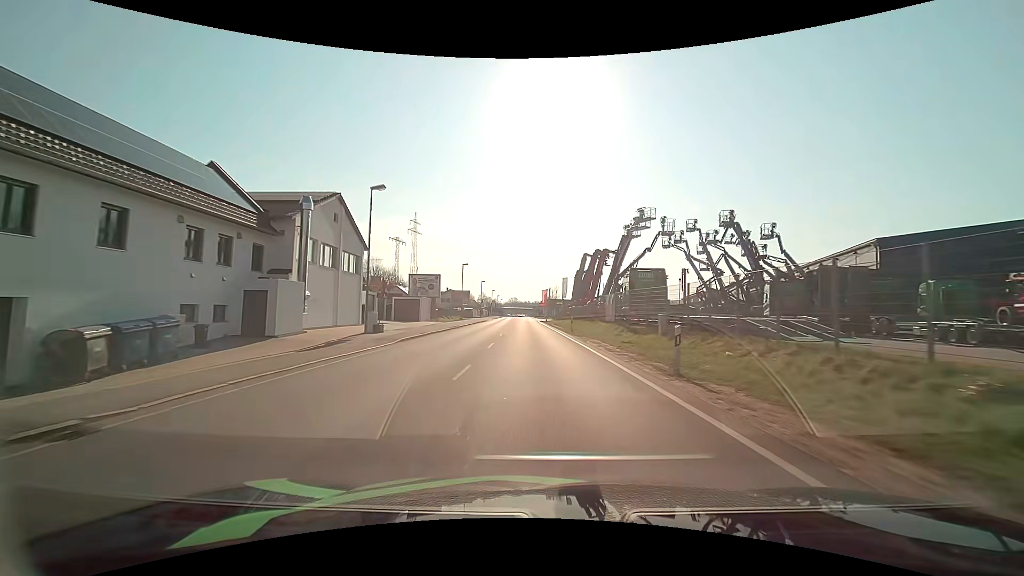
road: primary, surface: asphalt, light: Day
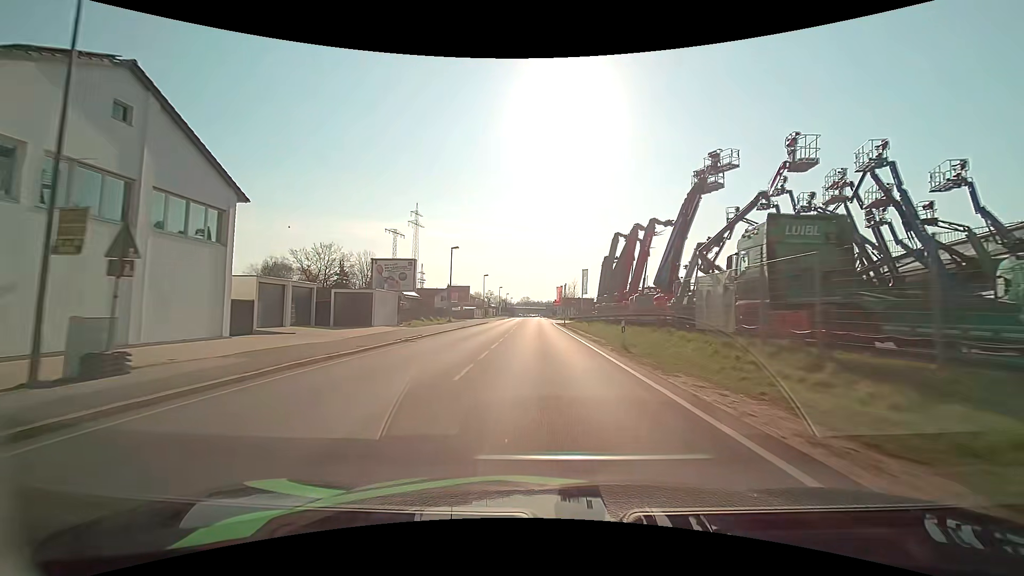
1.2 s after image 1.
(-0.2, +18.2) m; -1°
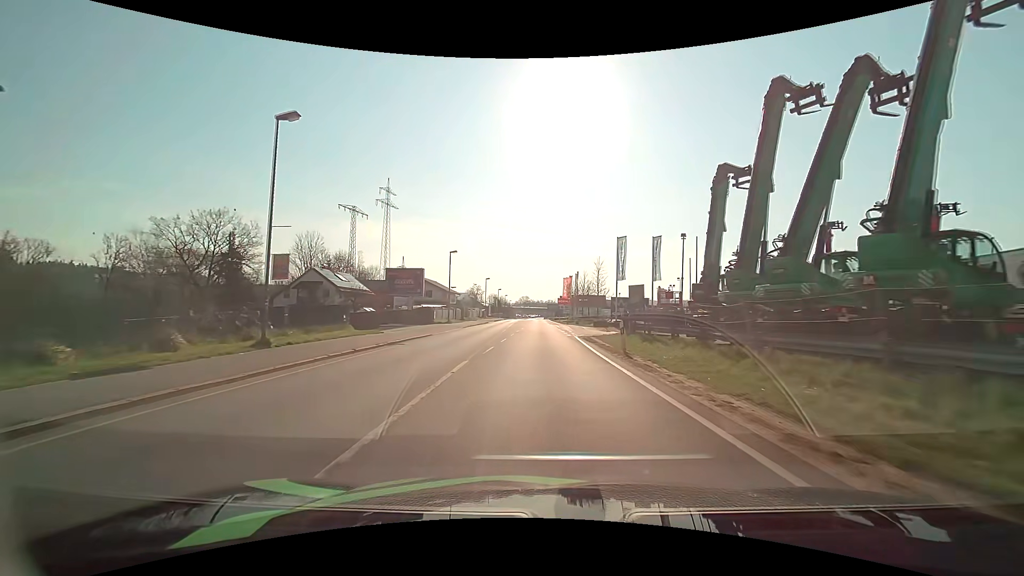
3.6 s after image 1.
(-0.3, +35.3) m; 0°
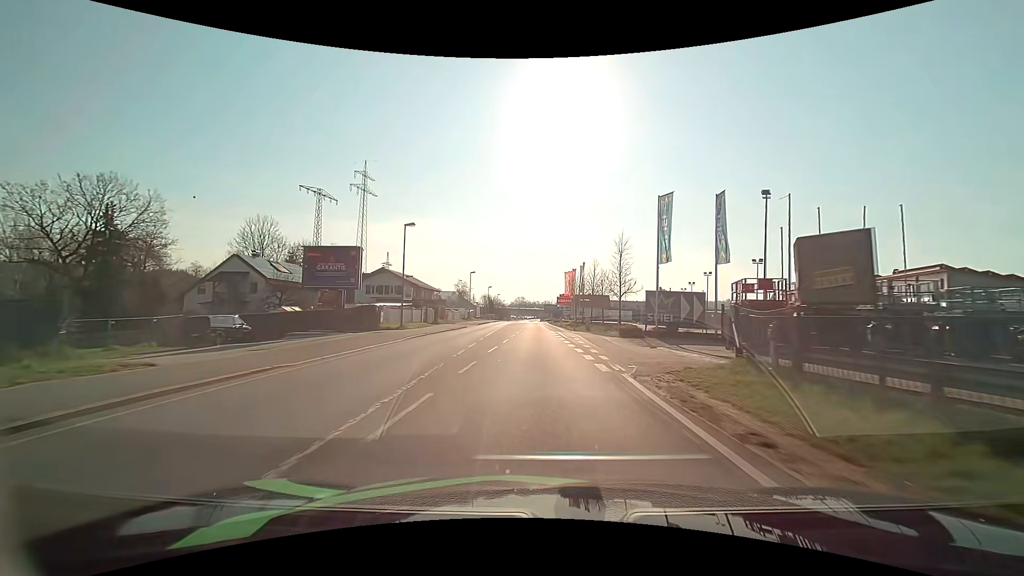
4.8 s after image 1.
(0.0, +17.4) m; 0°
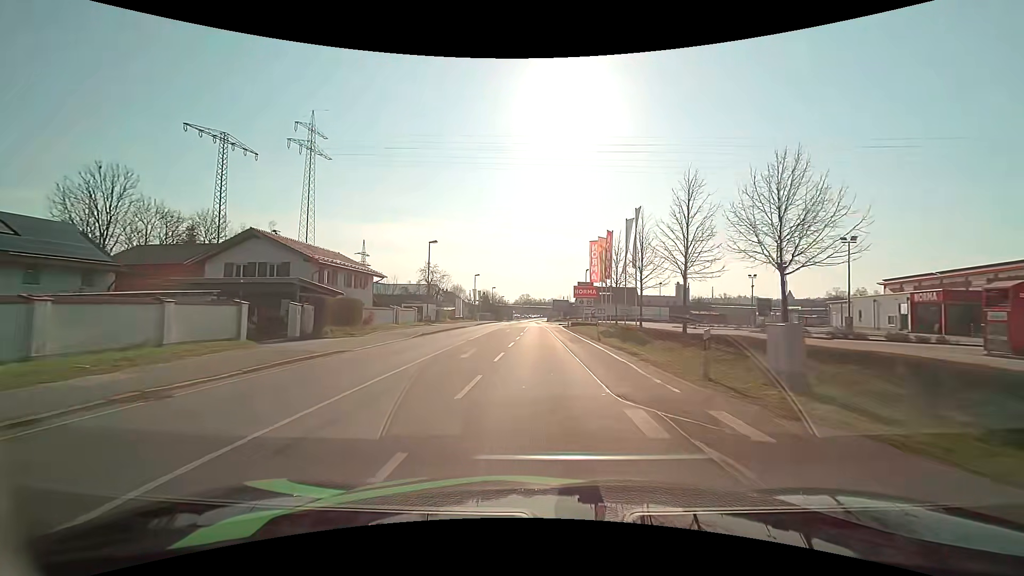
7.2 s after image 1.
(-0.1, +33.6) m; -1°
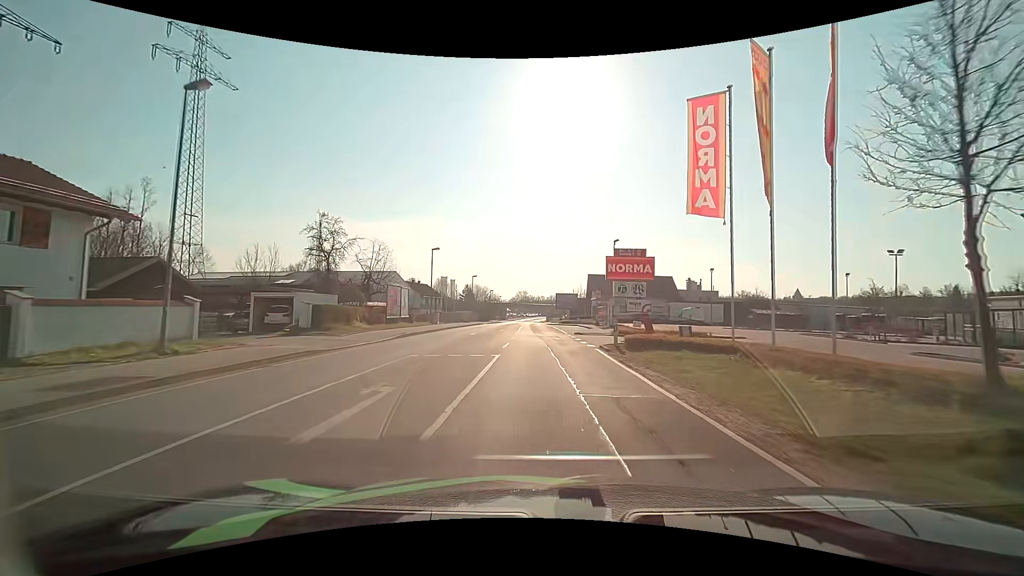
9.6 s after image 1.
(0.0, +32.5) m; 0°
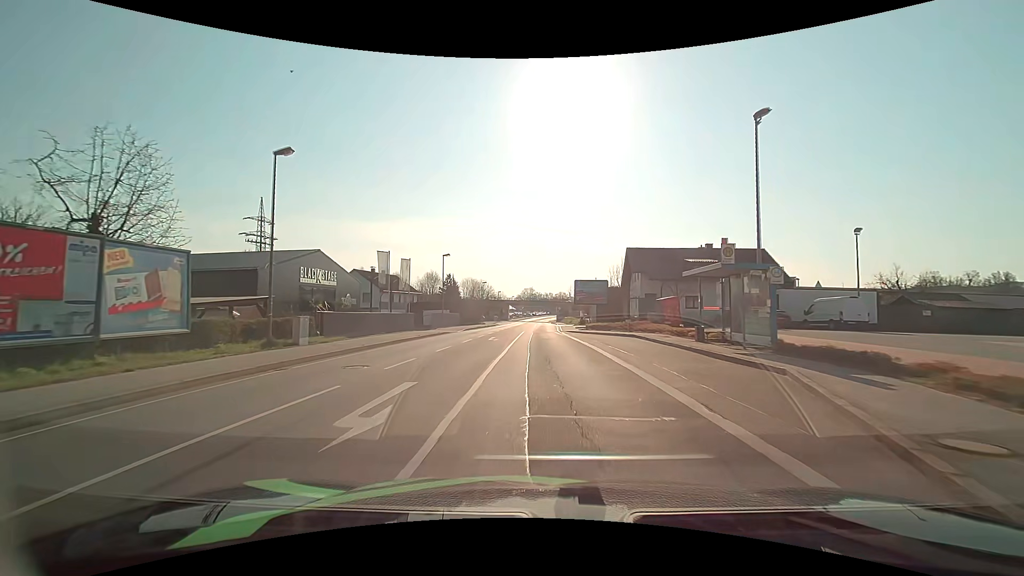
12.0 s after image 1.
(-0.1, +31.8) m; 0°
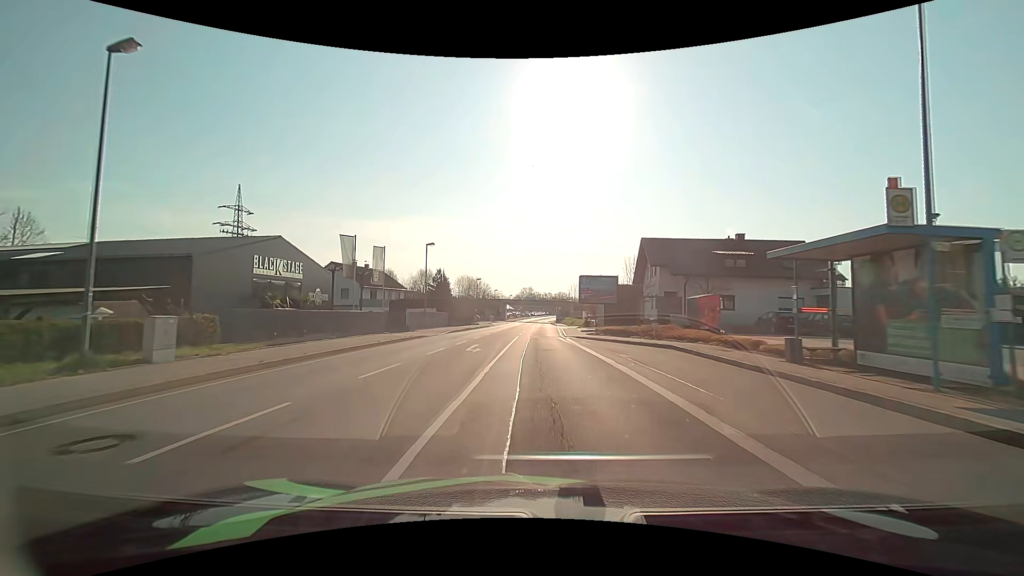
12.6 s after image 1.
(-0.1, +7.9) m; -1°
(0, +10) (0, +20) (0, +30) (0, +40) (0, +50) (0, +60) (0, +70) (+1, +80) (+1, +90) (+1, +100) m
